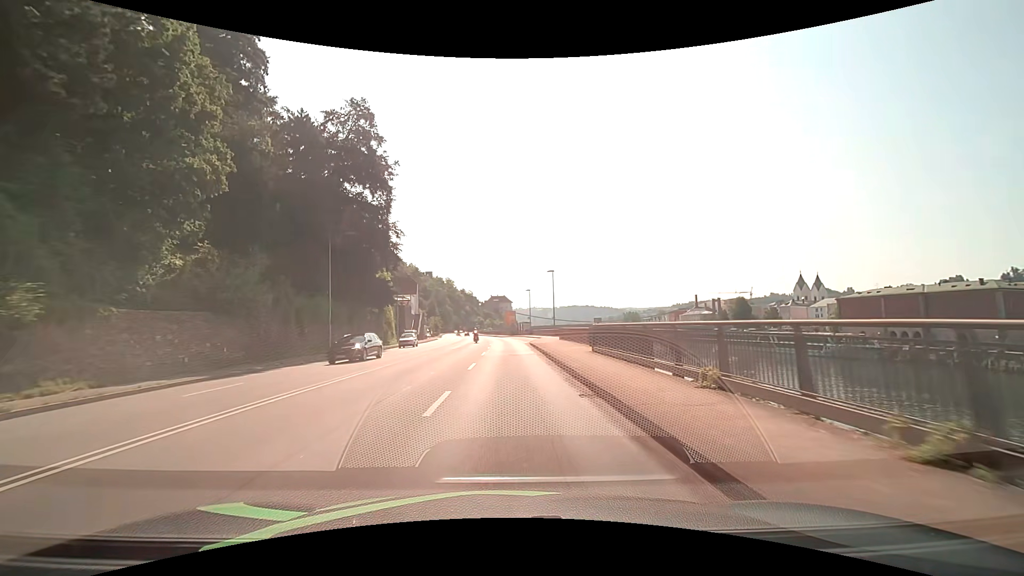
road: primary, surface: asphalt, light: Day
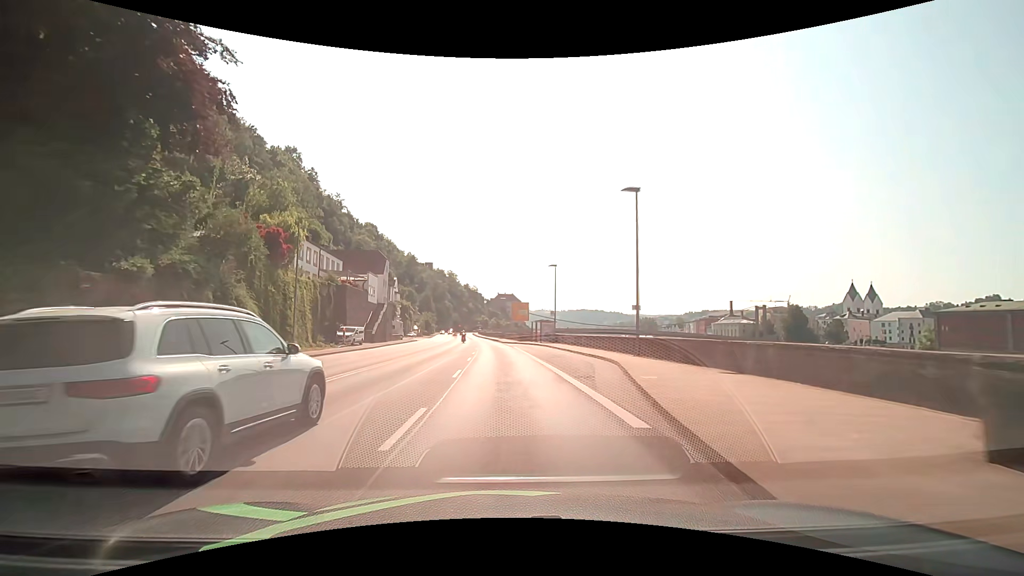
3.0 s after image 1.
(-0.2, +38.0) m; -1°
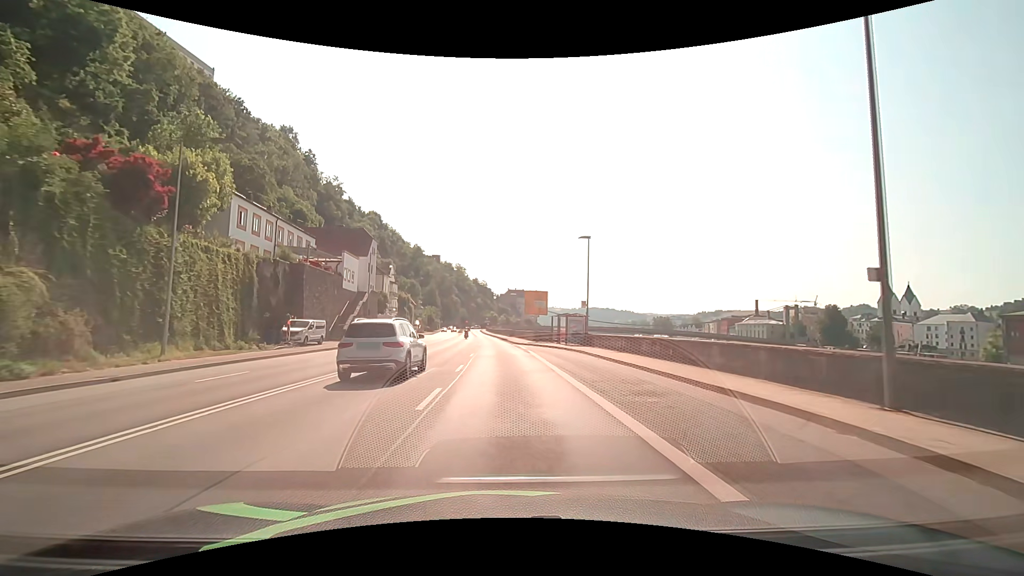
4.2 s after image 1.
(-0.1, +15.2) m; -1°
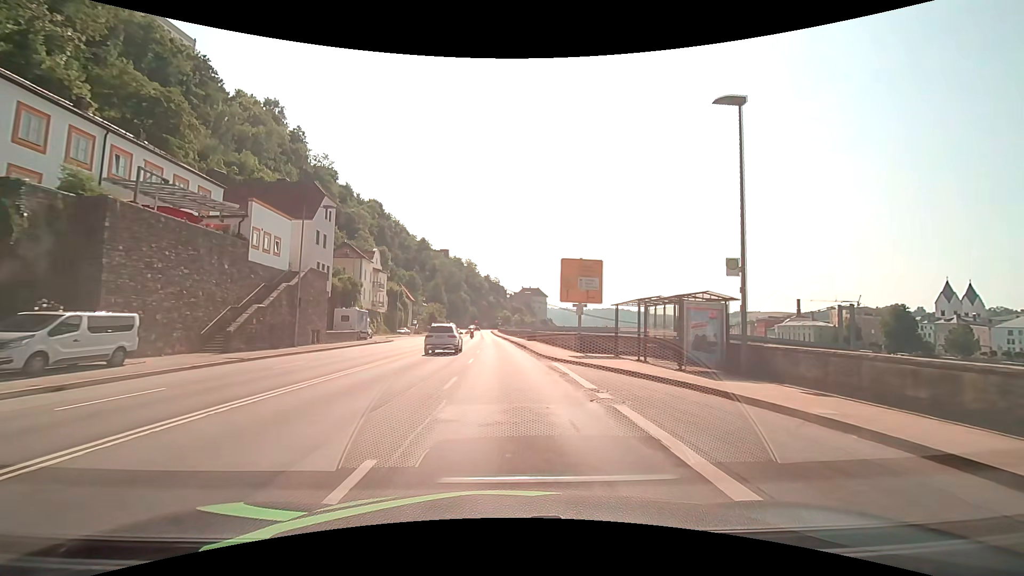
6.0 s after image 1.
(-0.3, +23.0) m; -2°
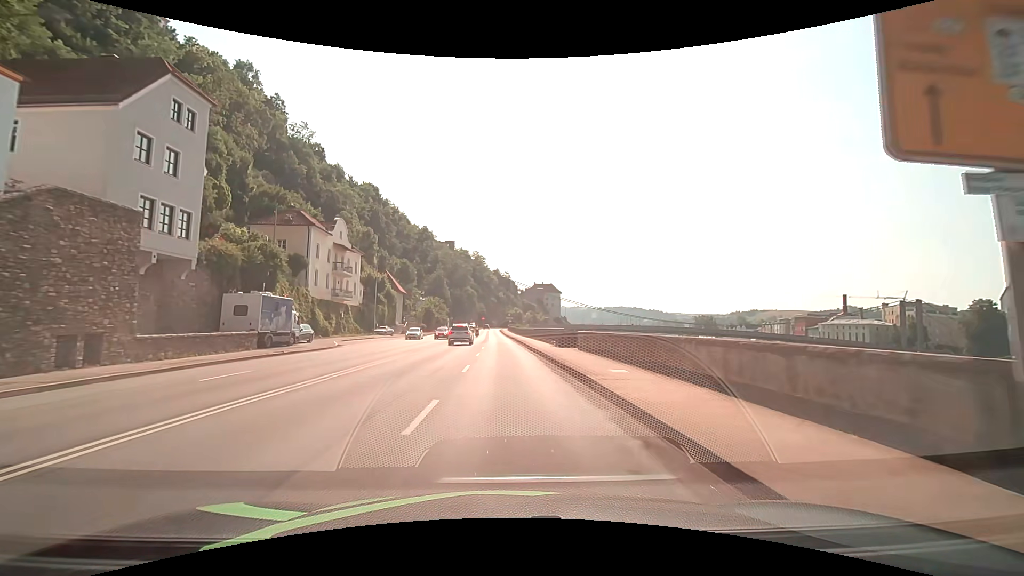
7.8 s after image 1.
(-0.3, +23.0) m; -1°
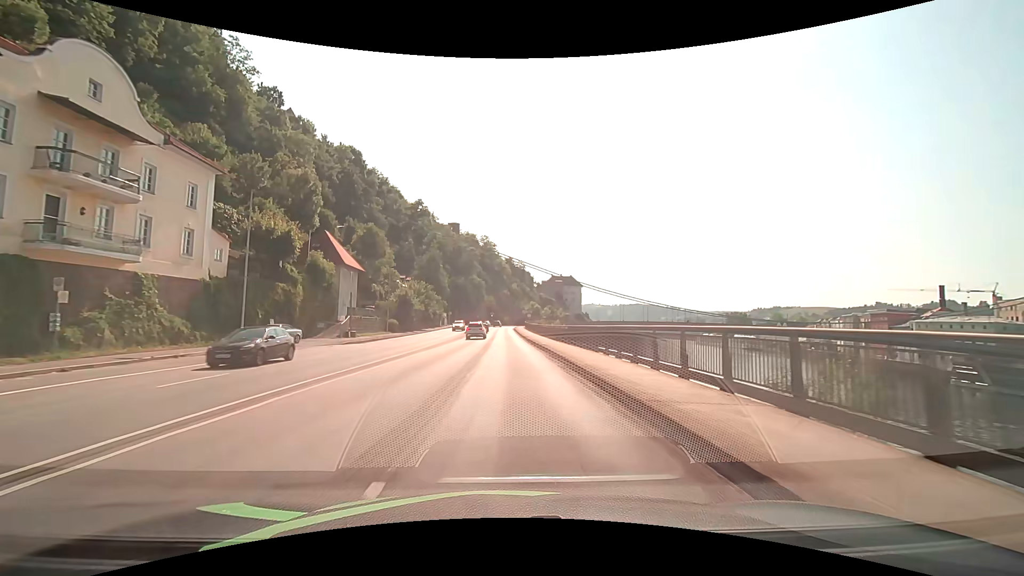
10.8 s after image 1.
(-0.9, +38.2) m; -2°
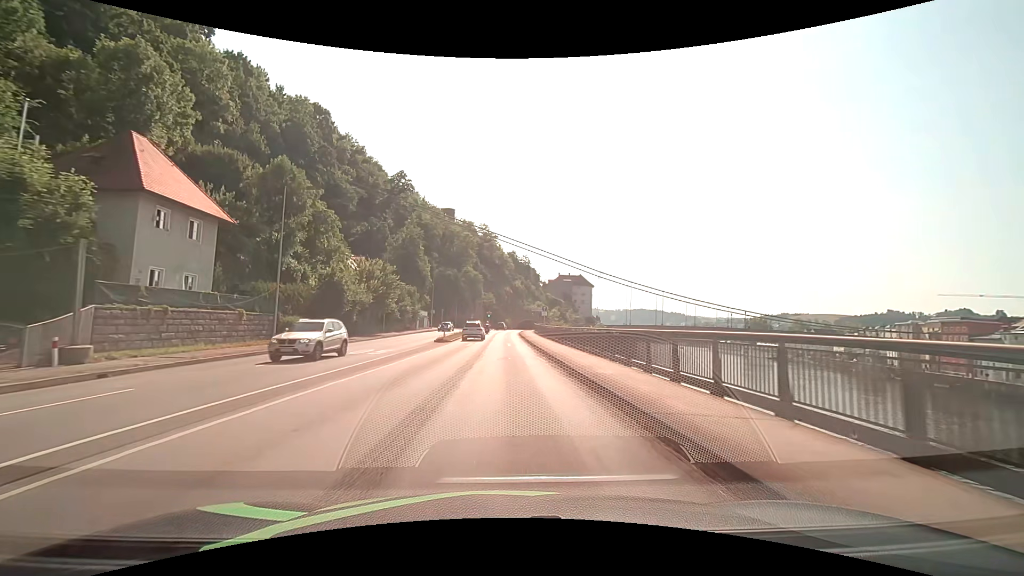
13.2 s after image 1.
(-0.1, +30.6) m; 0°
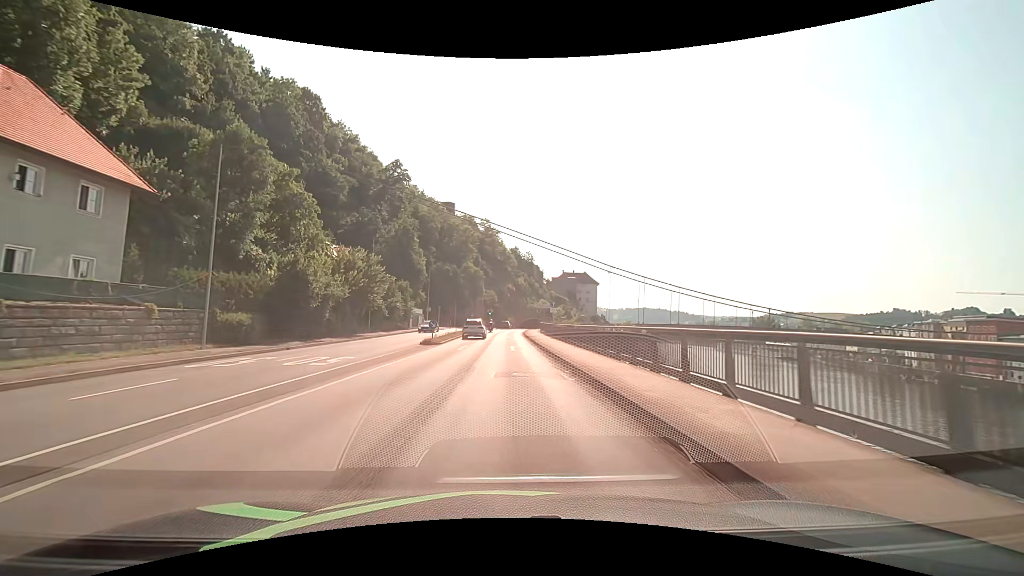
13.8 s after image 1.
(0.0, +7.6) m; 0°
(0, +10) (0, +20) (0, +30) (0, +40) (0, +50) (0, +60) (0, +70) (+1, +80) (+2, +90) (+4, +100) m
